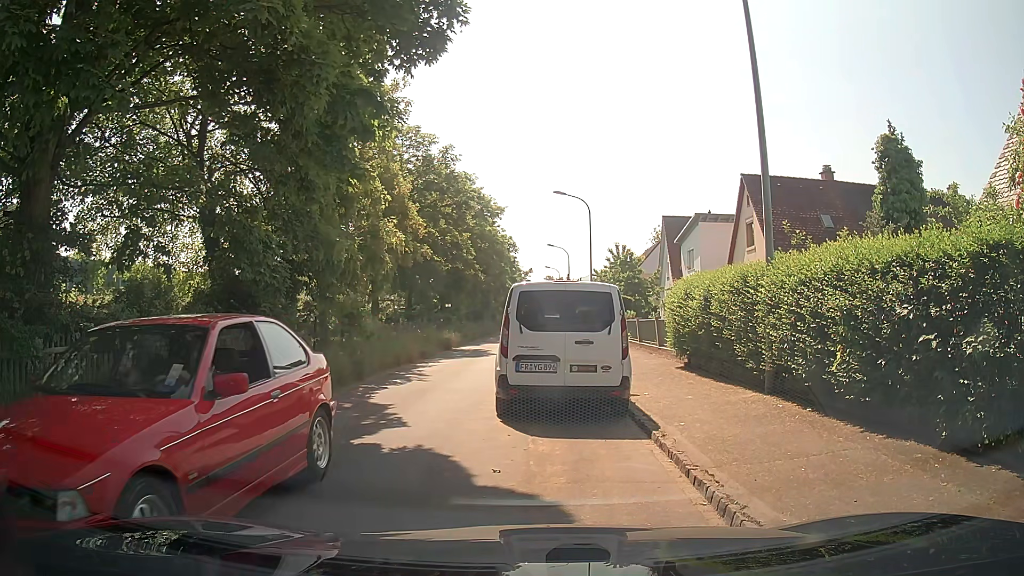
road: residential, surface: asphalt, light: Day
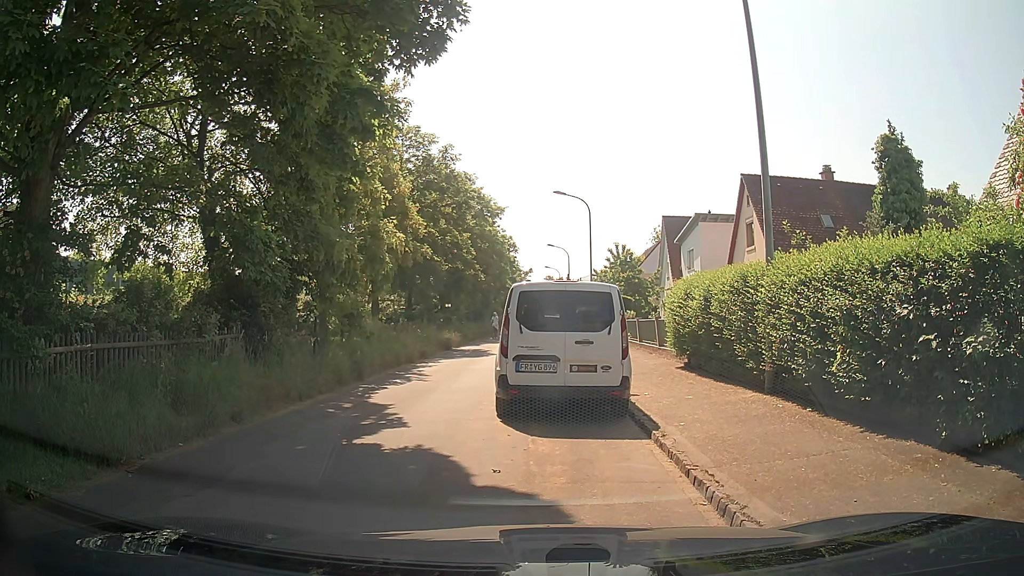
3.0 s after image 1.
(0.0, 0.0) m; 0°
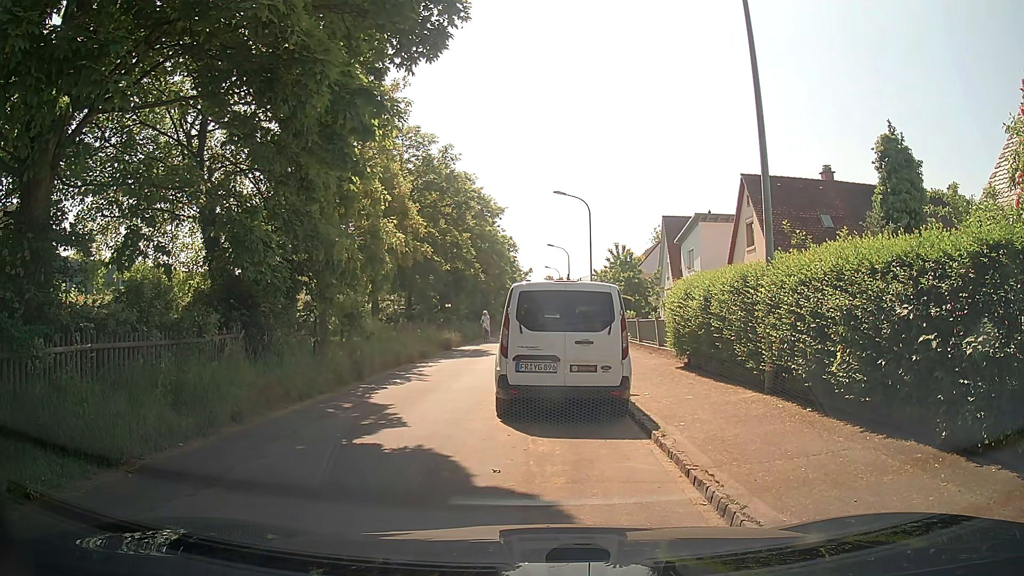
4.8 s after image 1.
(0.0, 0.0) m; 0°
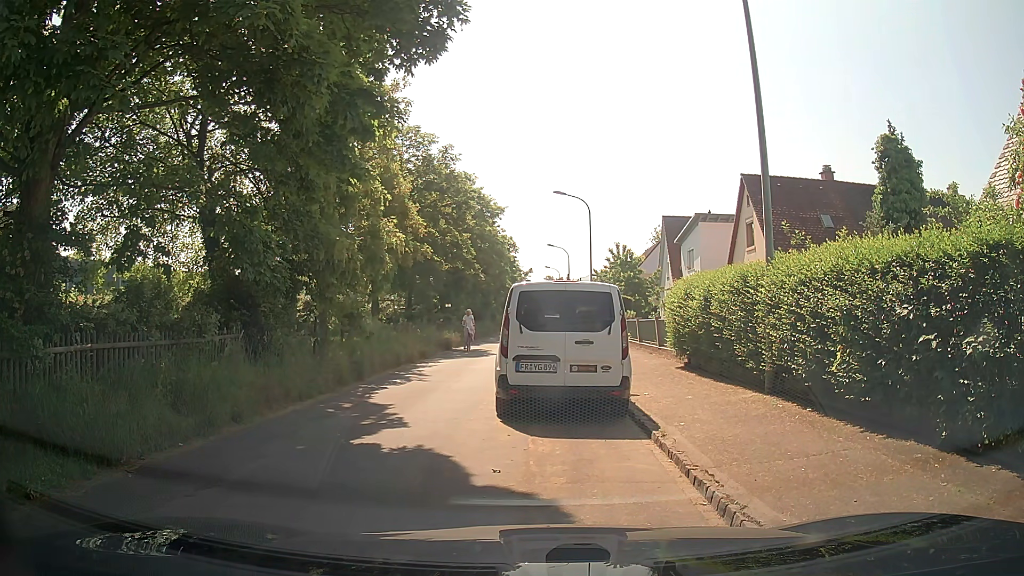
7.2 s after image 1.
(0.0, 0.0) m; 0°
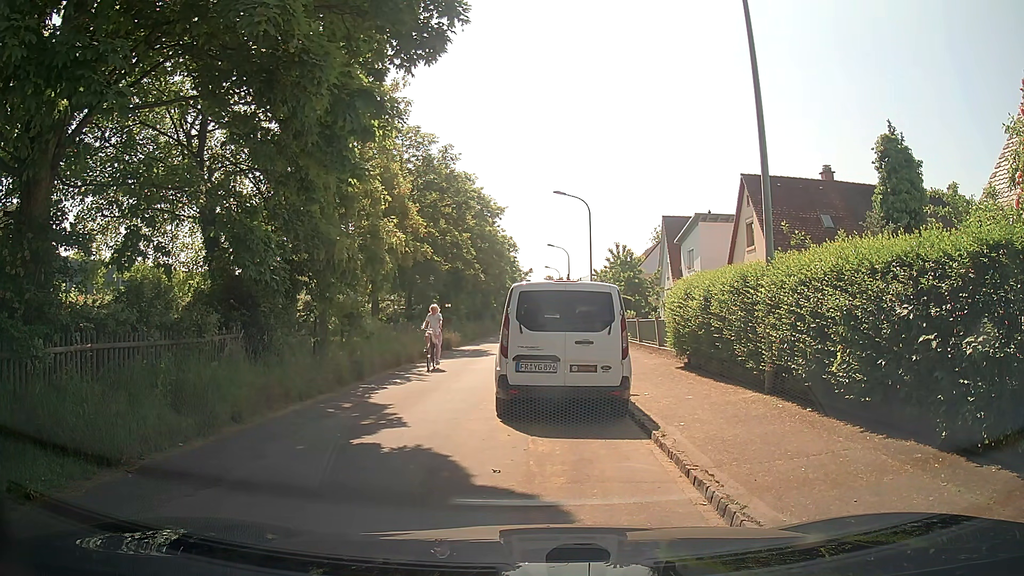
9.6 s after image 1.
(0.0, 0.0) m; 0°
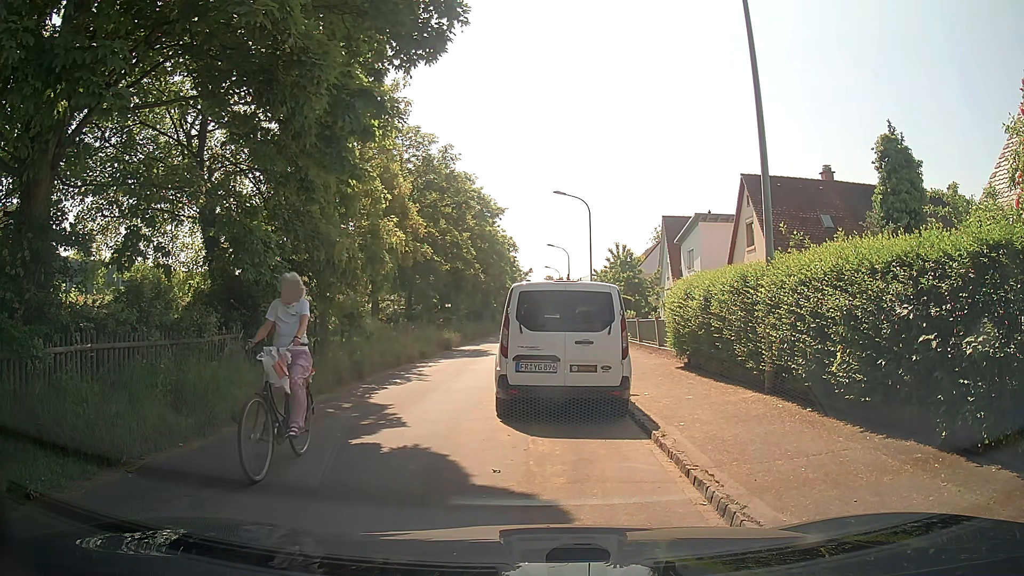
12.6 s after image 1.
(0.0, 0.0) m; 0°
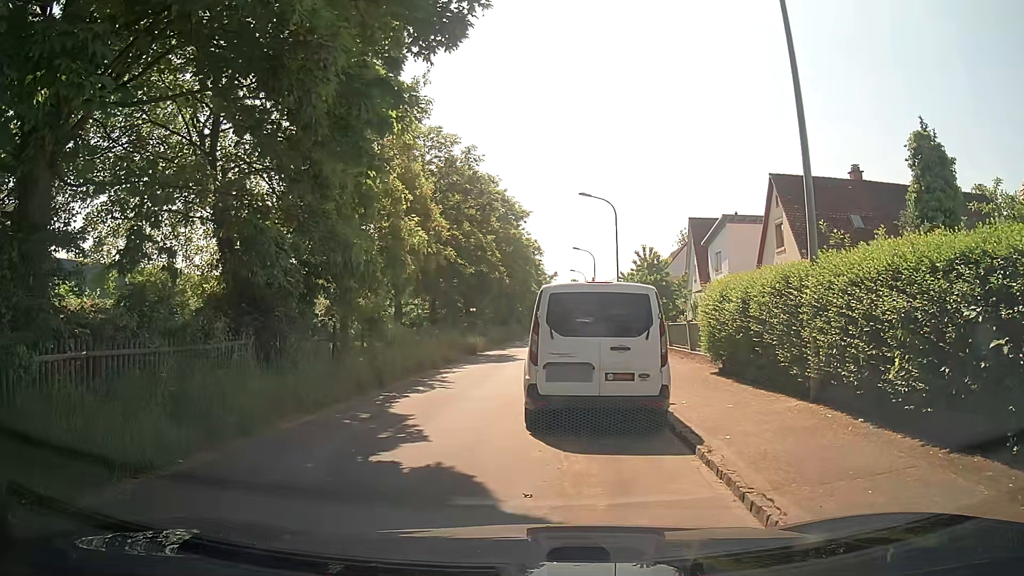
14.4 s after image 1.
(0.0, +0.8) m; 0°
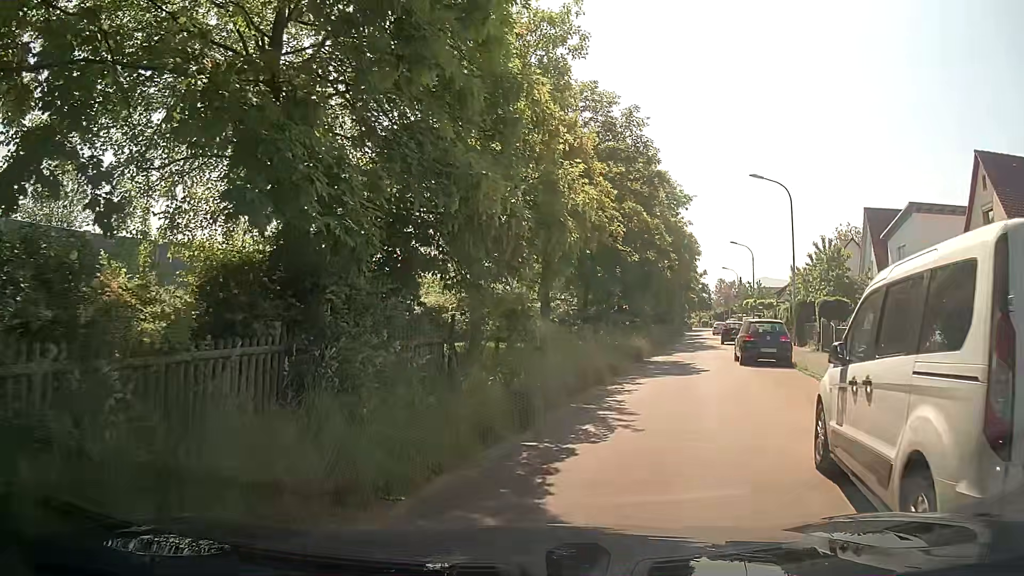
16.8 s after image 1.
(-1.4, +5.9) m; -15°
(+1, +10) (+4, +20) (+6, +29) (+9, +39) (+12, +48) (+15, +58) (+16, +68) (+18, +78) (+21, +87) (+24, +97) m
